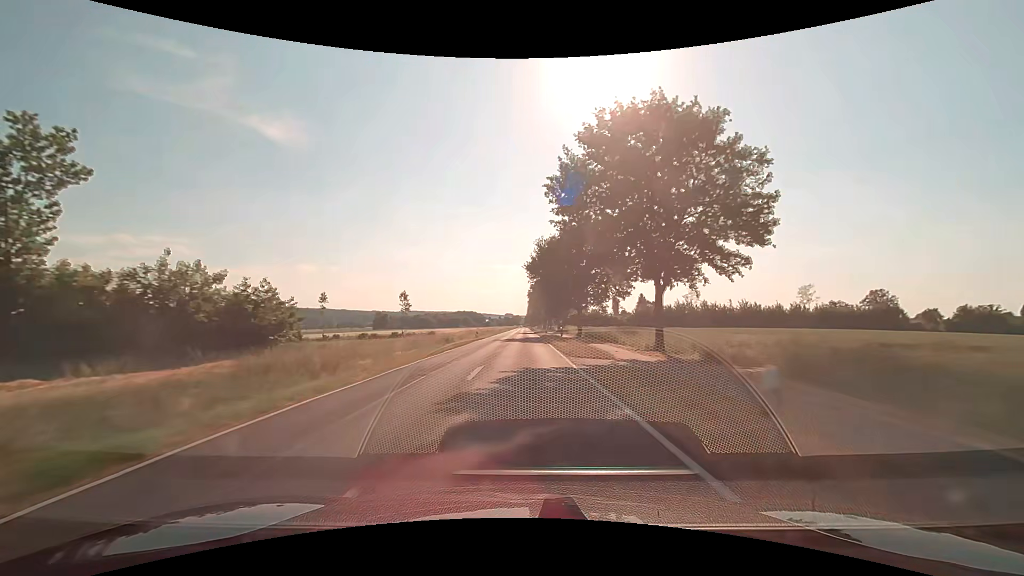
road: secondary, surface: asphalt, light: Day
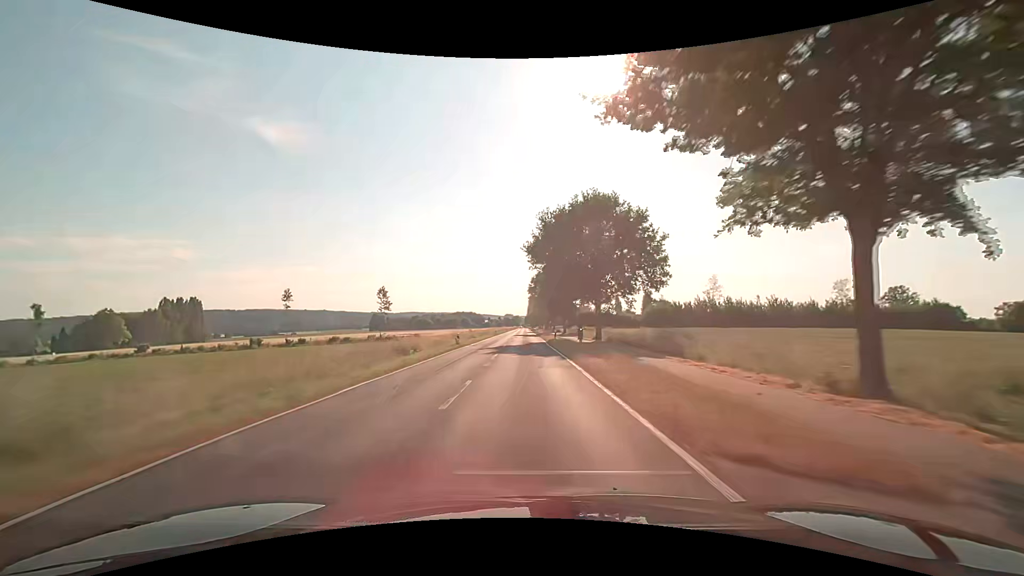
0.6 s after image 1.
(0.0, +15.8) m; 0°
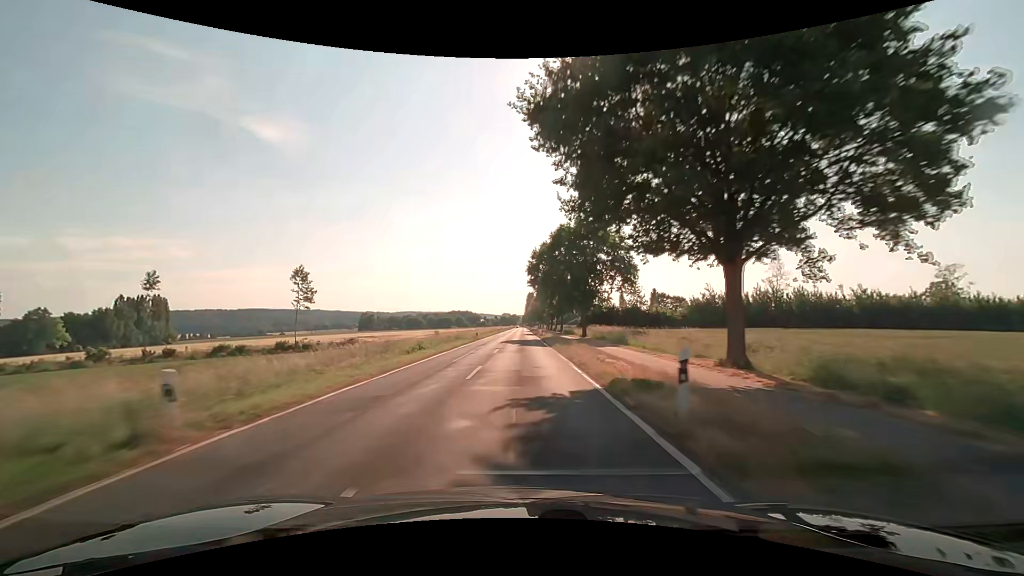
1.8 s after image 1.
(+0.1, +31.6) m; 0°
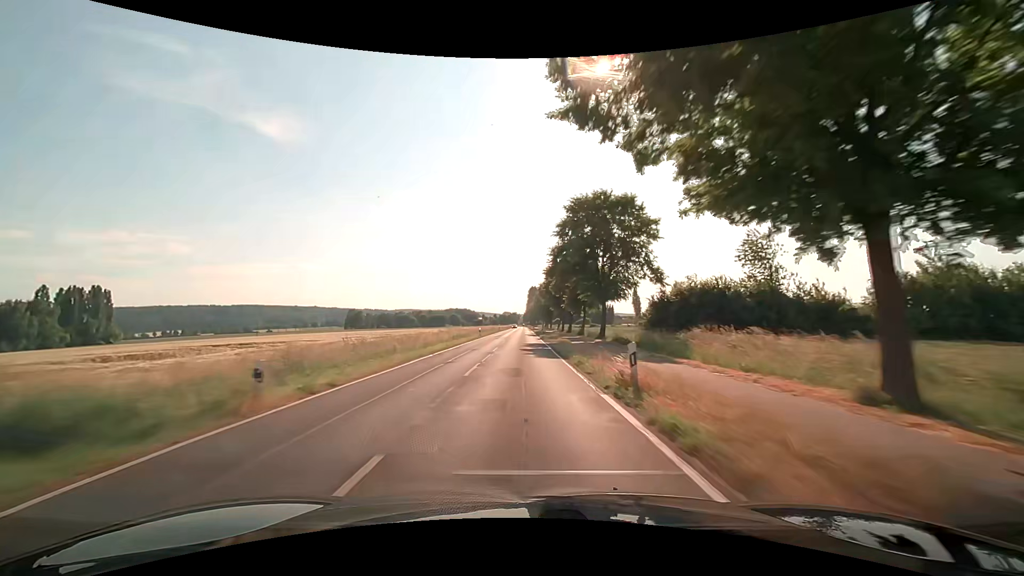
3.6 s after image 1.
(0.0, +47.4) m; 0°
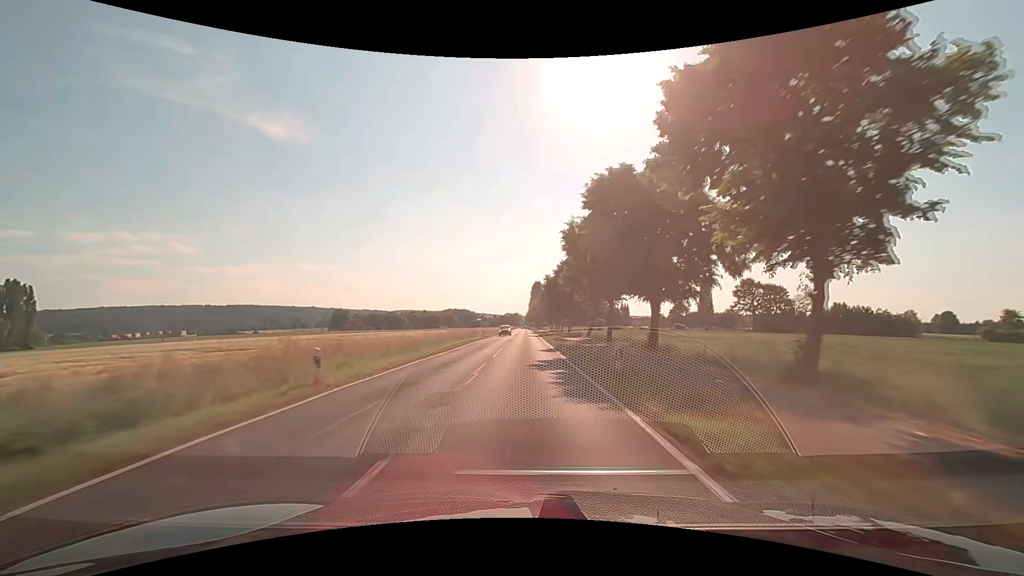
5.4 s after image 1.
(0.0, +47.4) m; 0°
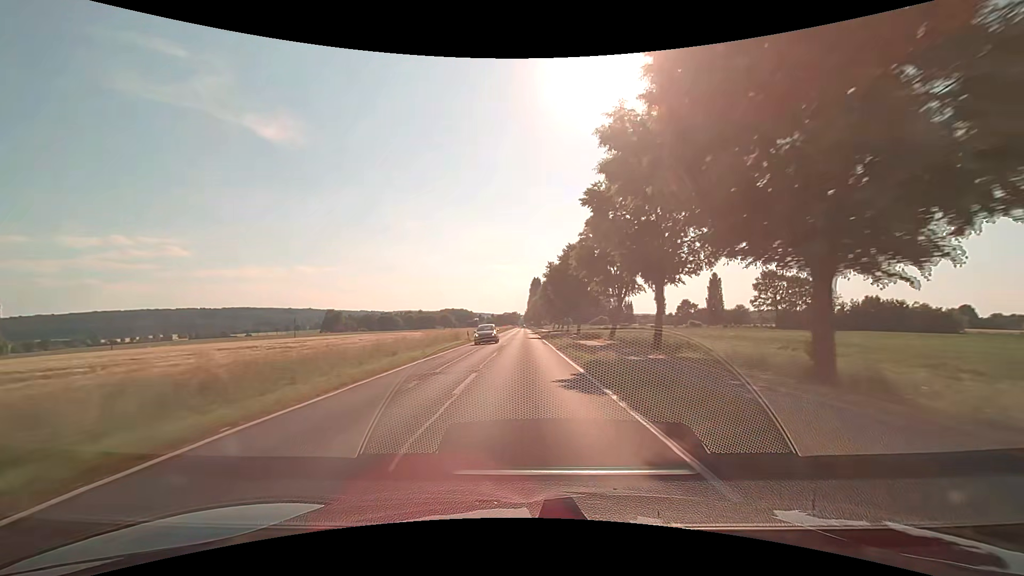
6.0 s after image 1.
(-0.1, +15.8) m; 0°
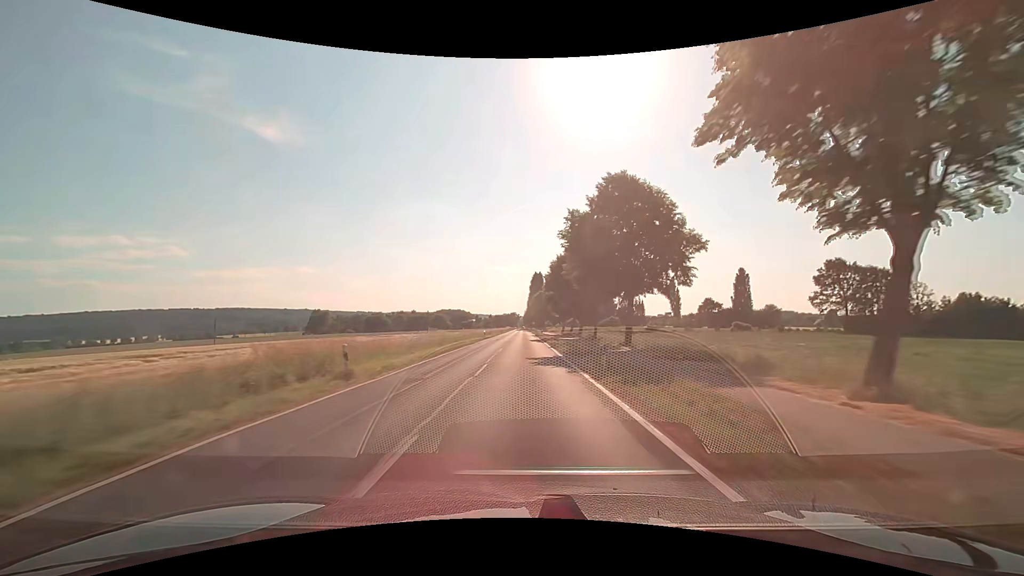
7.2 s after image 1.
(0.0, +31.6) m; 0°
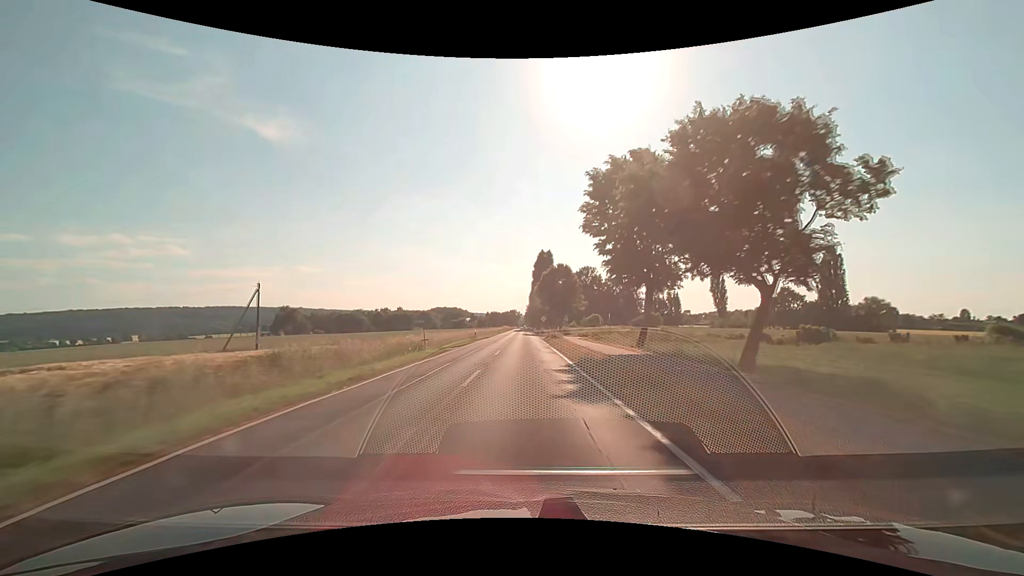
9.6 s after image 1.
(+0.1, +63.2) m; 0°
(0, +10) (0, +20) (0, +30) (0, +40) (0, +50) (0, +60) (0, +70) (0, +80) (0, +90) (0, +100) m
